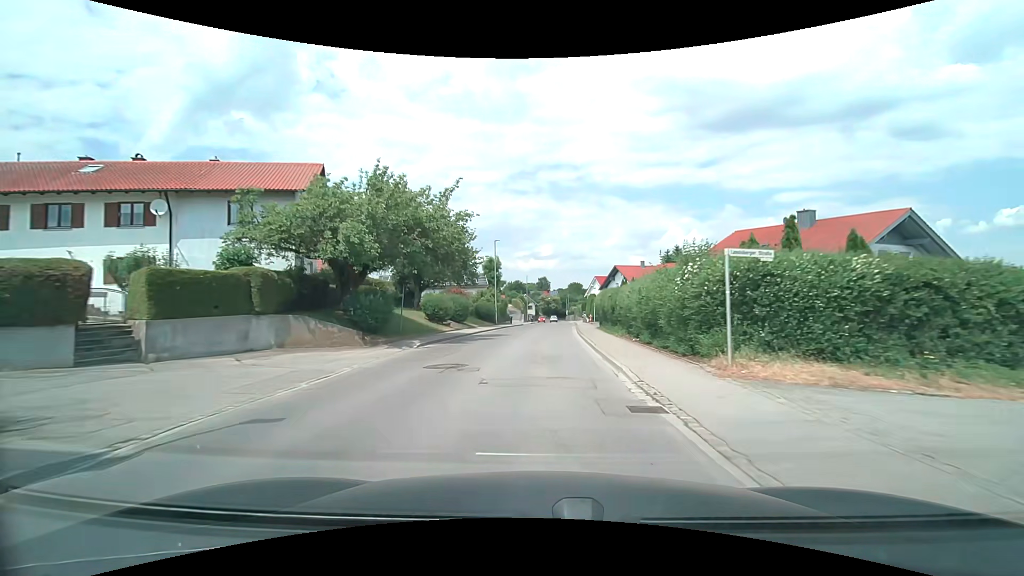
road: secondary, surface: asphalt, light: Day
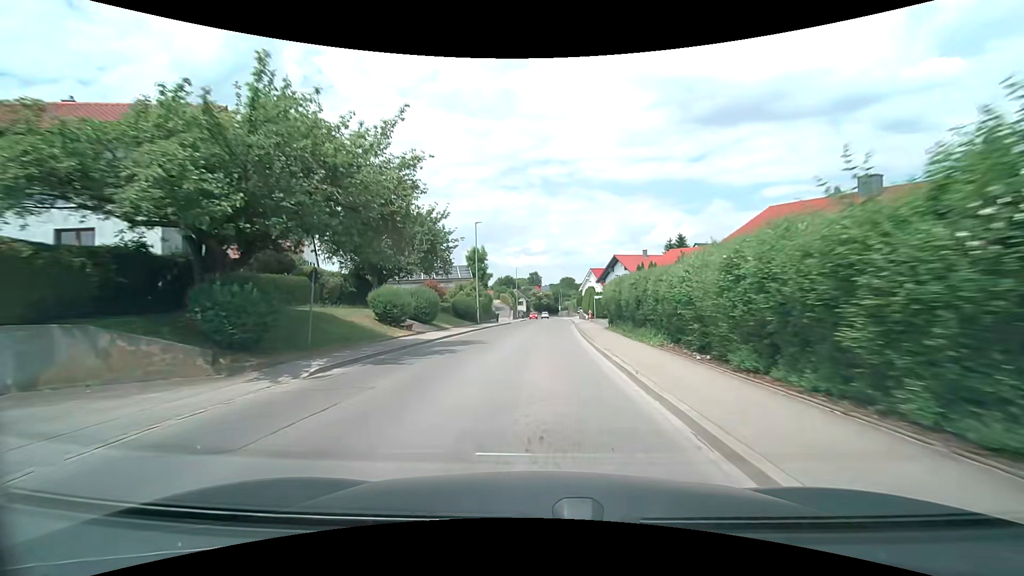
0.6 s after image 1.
(0.0, +8.8) m; 0°
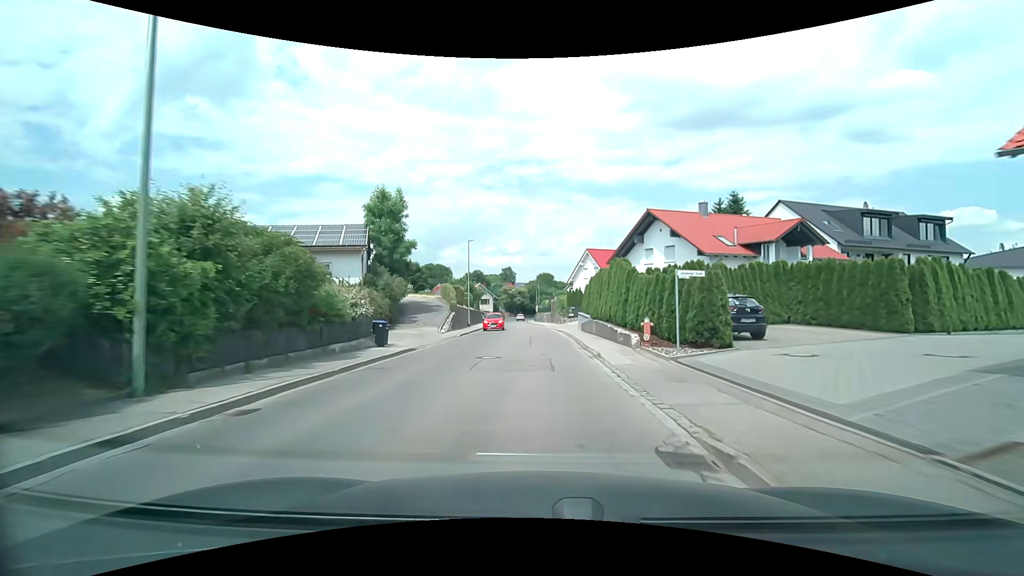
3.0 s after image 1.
(+1.0, +34.8) m; +3°
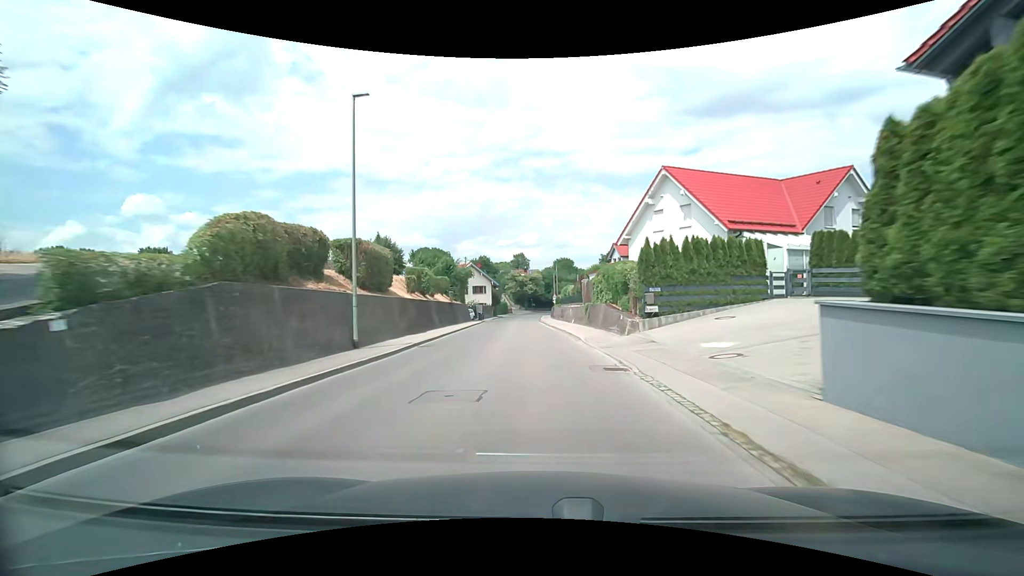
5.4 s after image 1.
(0.0, +34.1) m; -2°
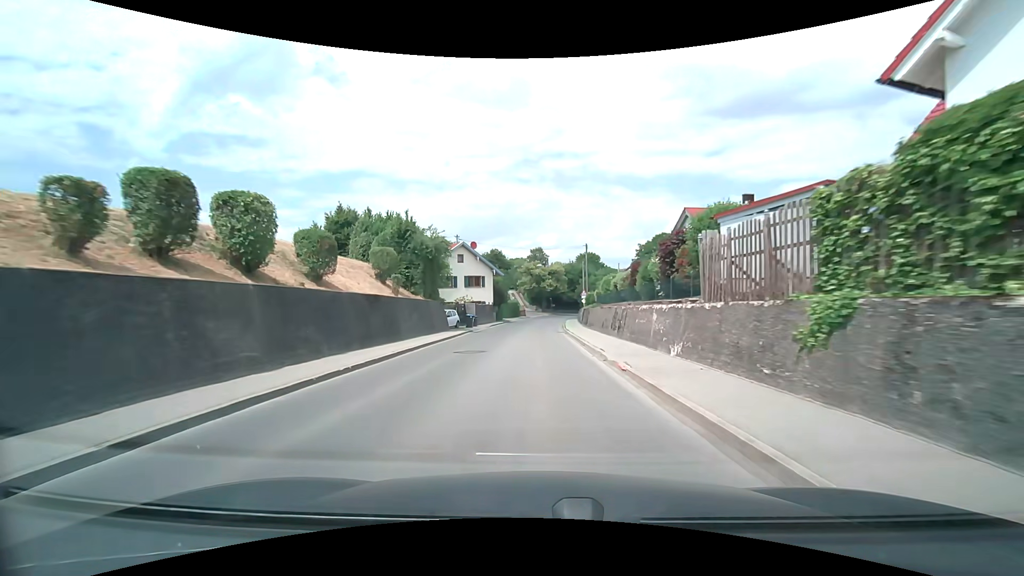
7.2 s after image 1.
(-0.5, +24.7) m; -2°
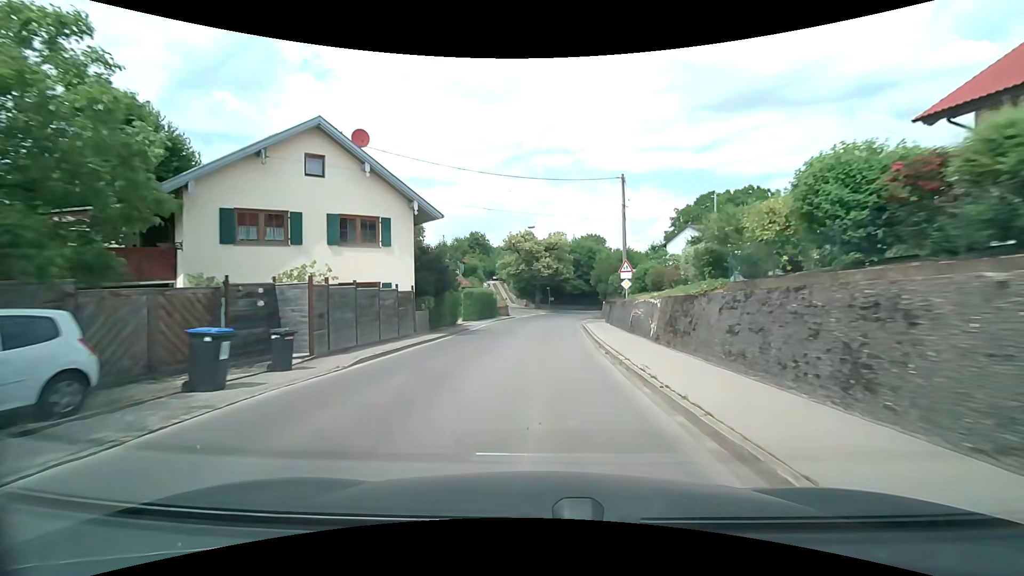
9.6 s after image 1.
(+0.1, +32.6) m; +1°
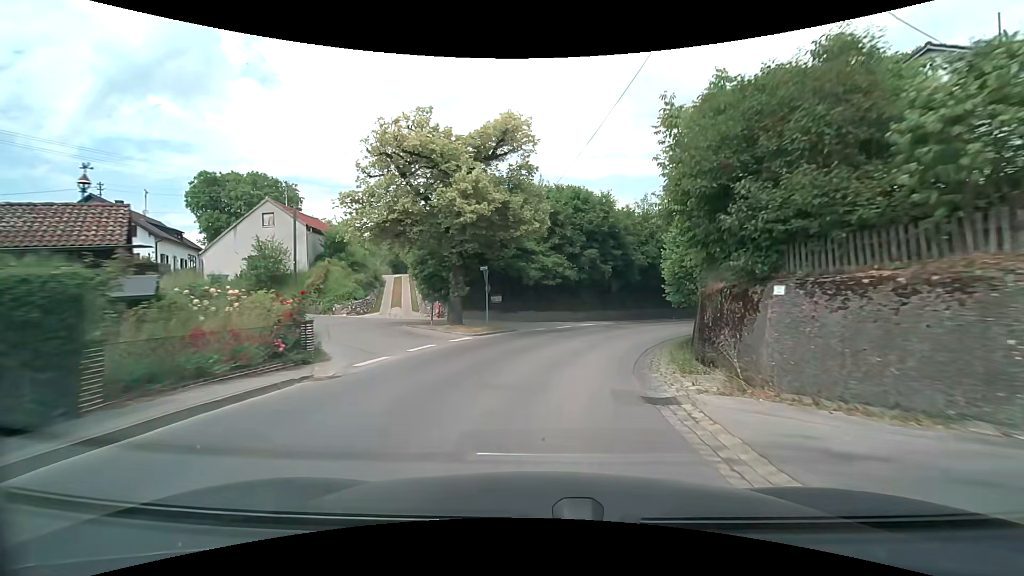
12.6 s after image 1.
(+1.5, +38.2) m; +5°
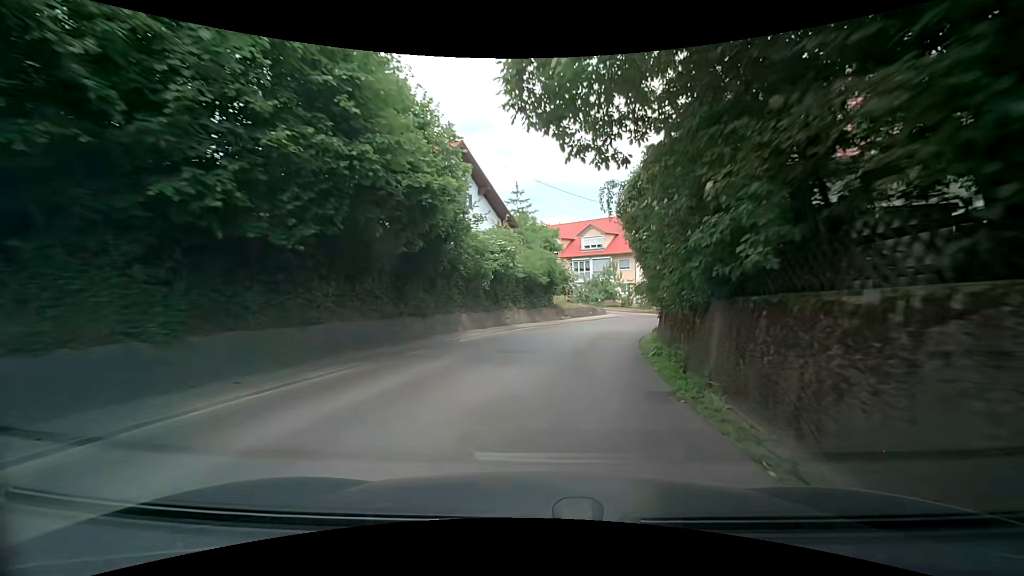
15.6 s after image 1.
(+9.1, +32.7) m; +33°
(+1, +10) (+2, +20) (+5, +29) (+10, +38) (+15, +47) (+22, +54) (+29, +61) (+37, +68) (+44, +74) (+50, +82) m
